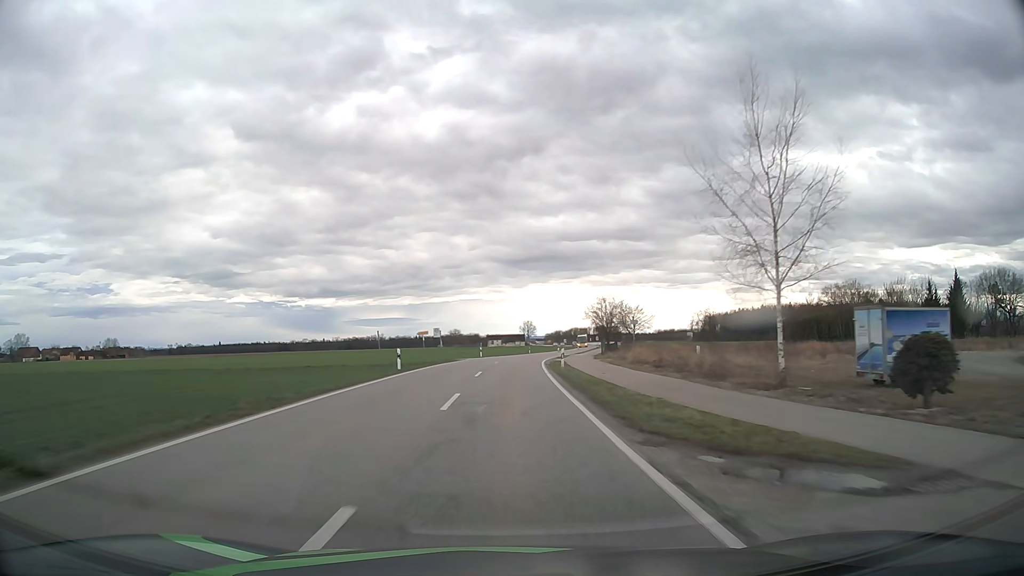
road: tertiary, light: Day
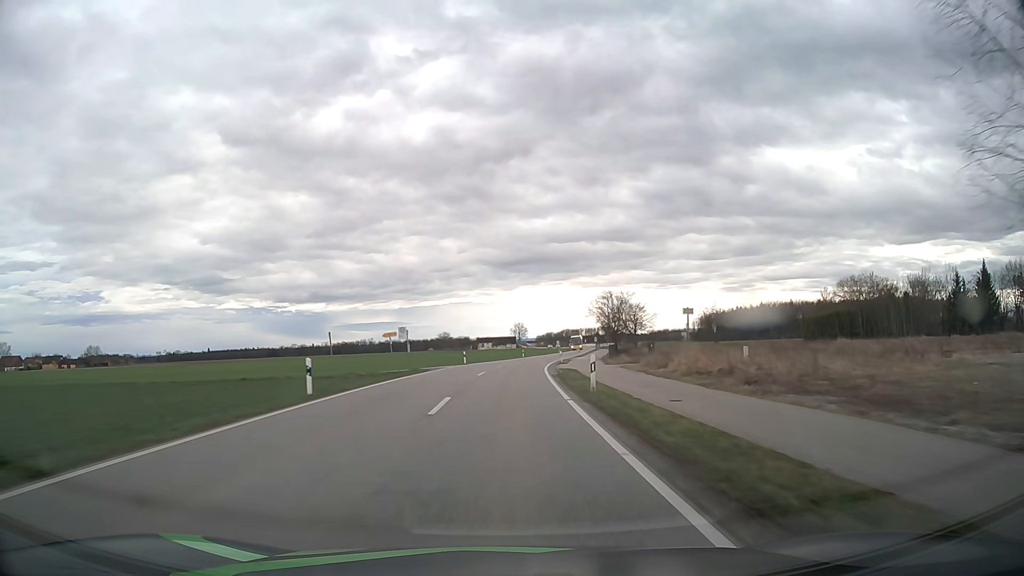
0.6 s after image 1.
(+0.1, +13.1) m; +1°
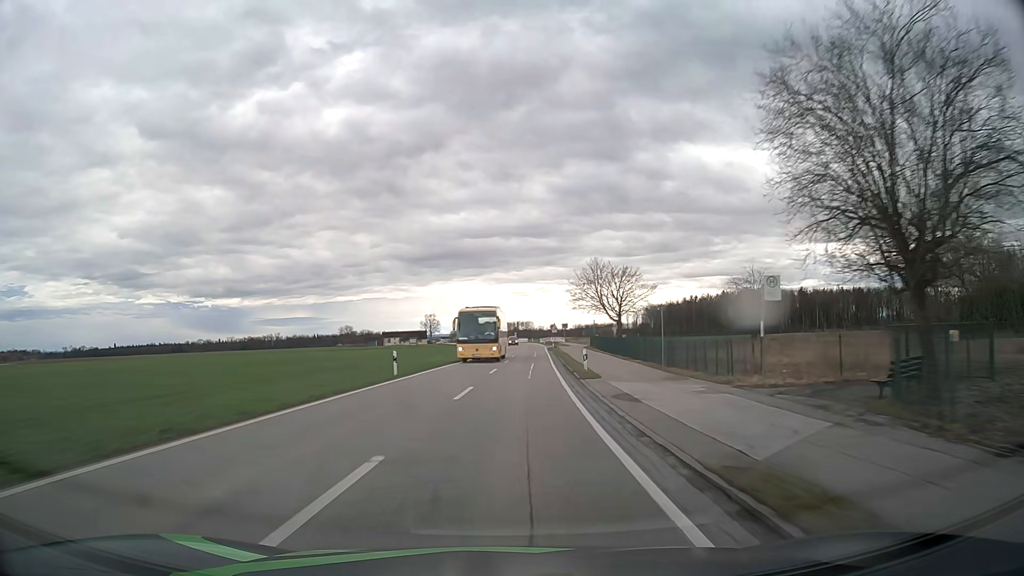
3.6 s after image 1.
(+3.2, +64.6) m; +7°
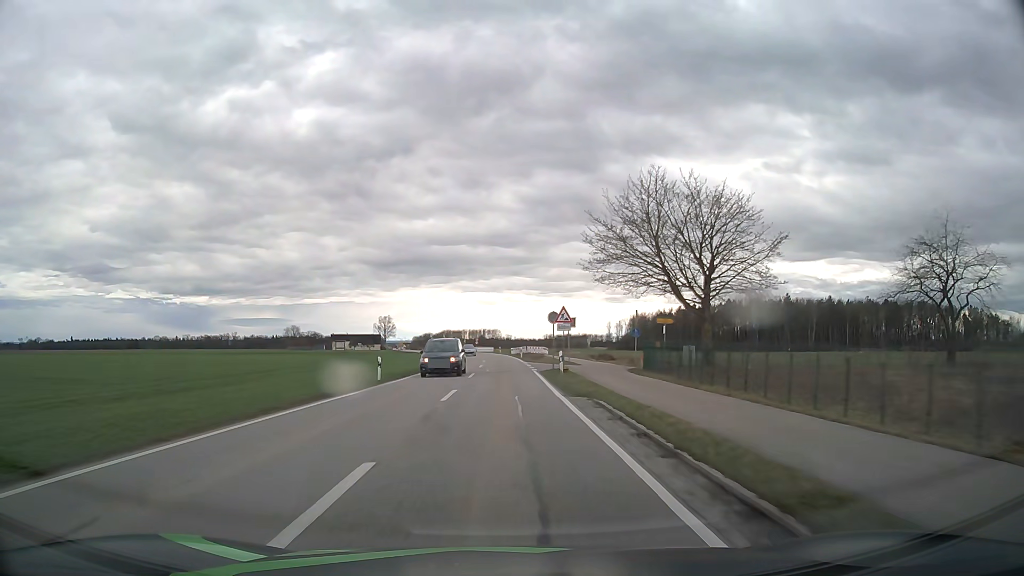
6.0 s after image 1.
(+2.0, +50.7) m; +3°
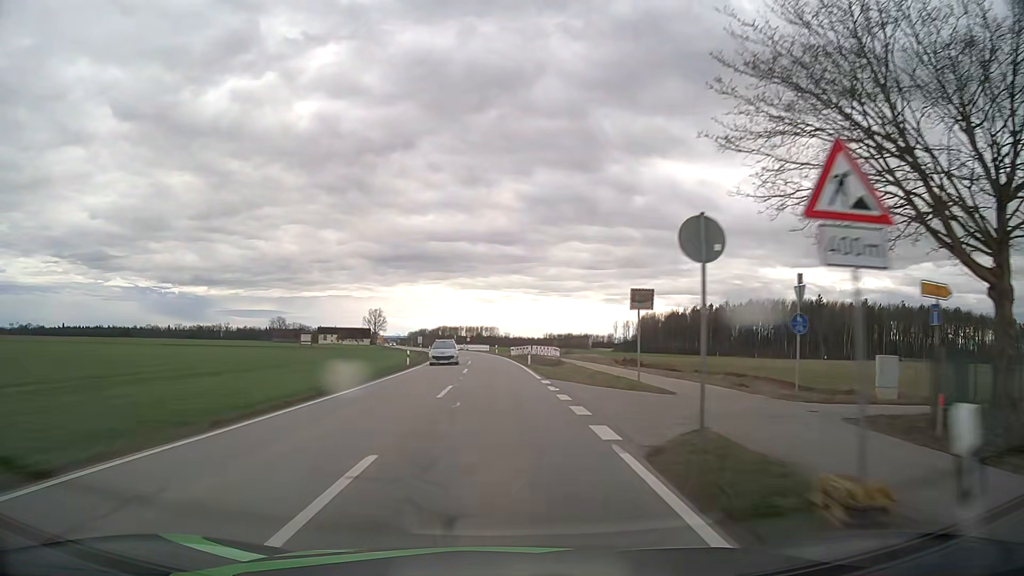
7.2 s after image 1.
(0.0, +24.9) m; 0°
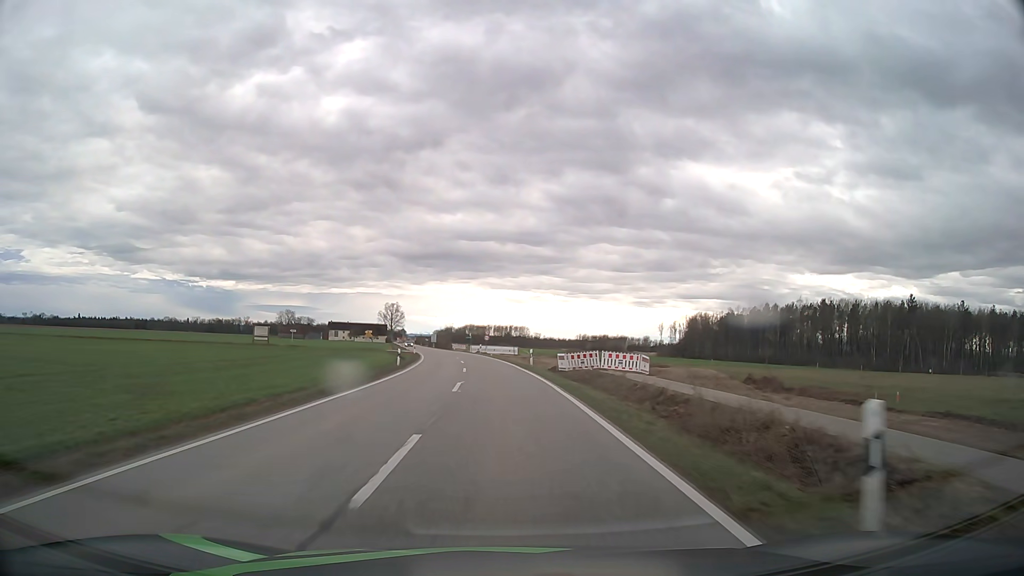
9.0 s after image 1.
(-0.5, +36.8) m; -2°
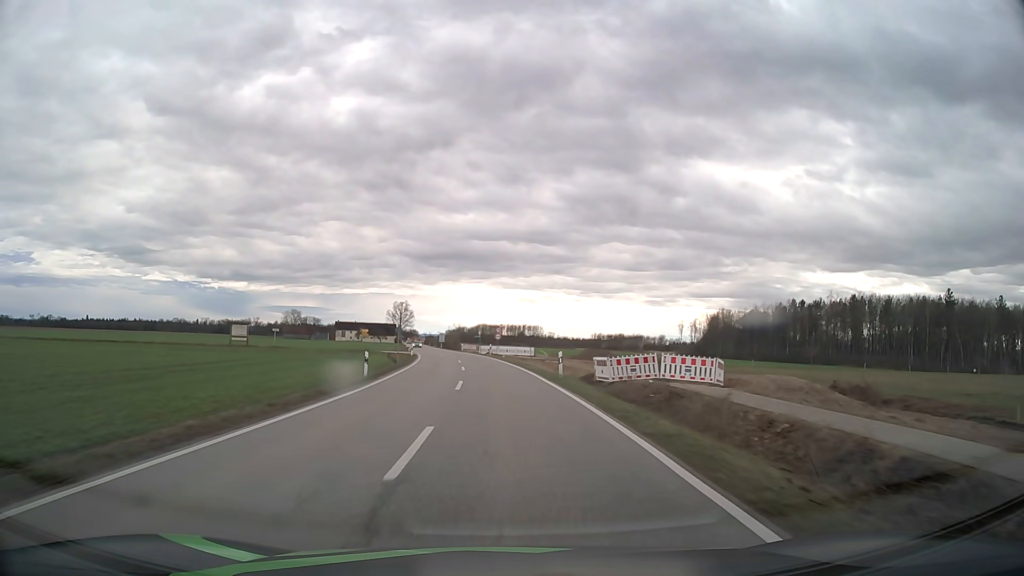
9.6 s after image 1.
(-0.1, +11.9) m; -1°
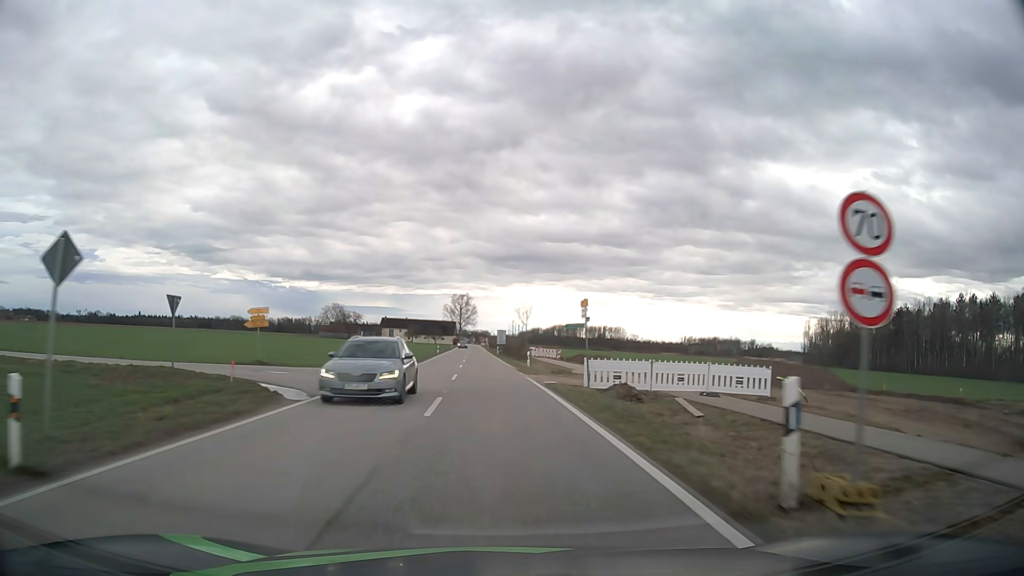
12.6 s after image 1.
(-2.9, +57.1) m; -6°
(0, +10) (0, +20) (-1, +30) (-1, +40) (-1, +50) (-2, +60) (-2, +70) (-3, +80) (-4, +90) (-4, +100) m
